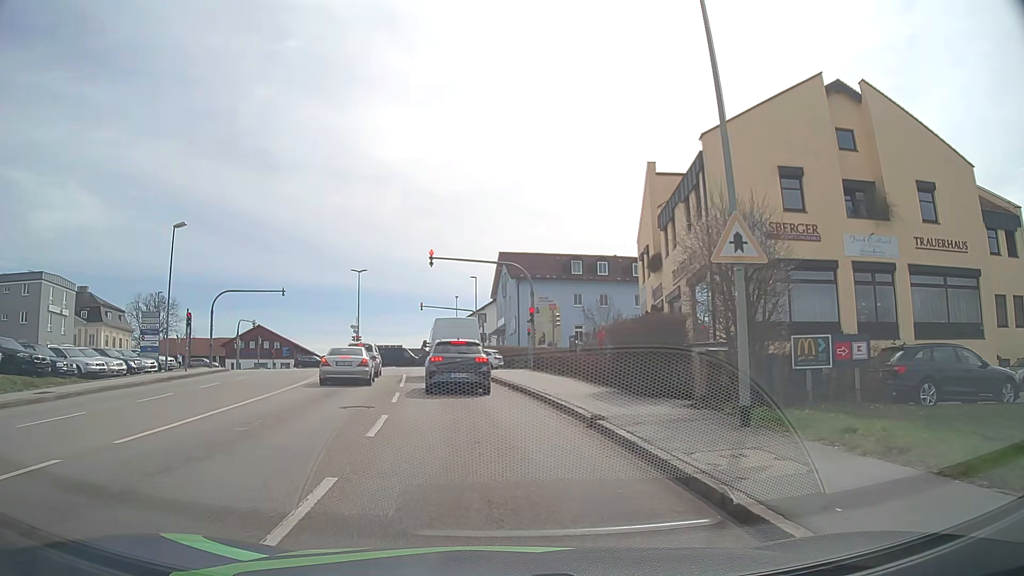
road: tertiary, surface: asphalt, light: Day
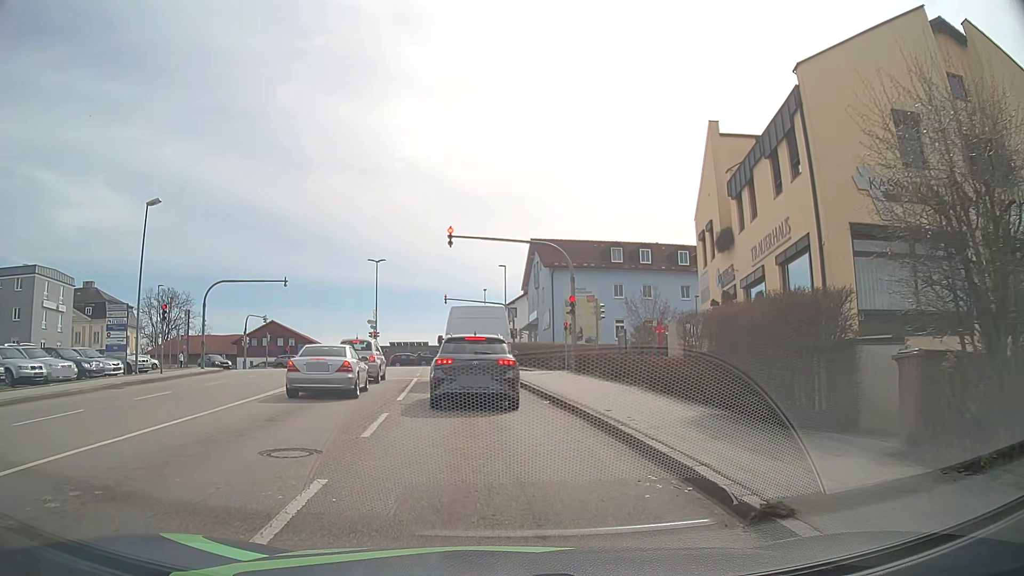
(-0.1, +6.2) m; -2°
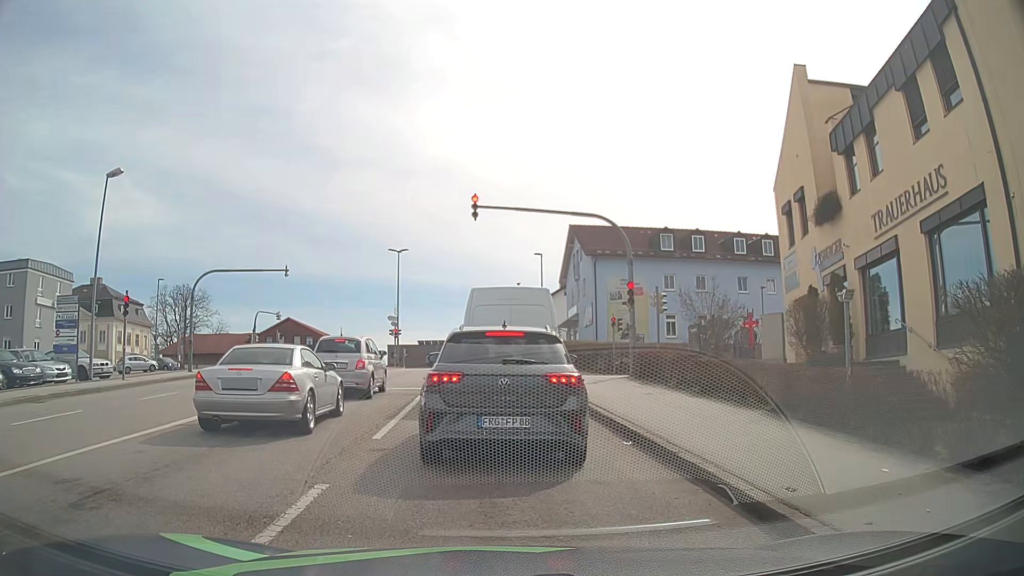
(-0.1, +6.3) m; -3°
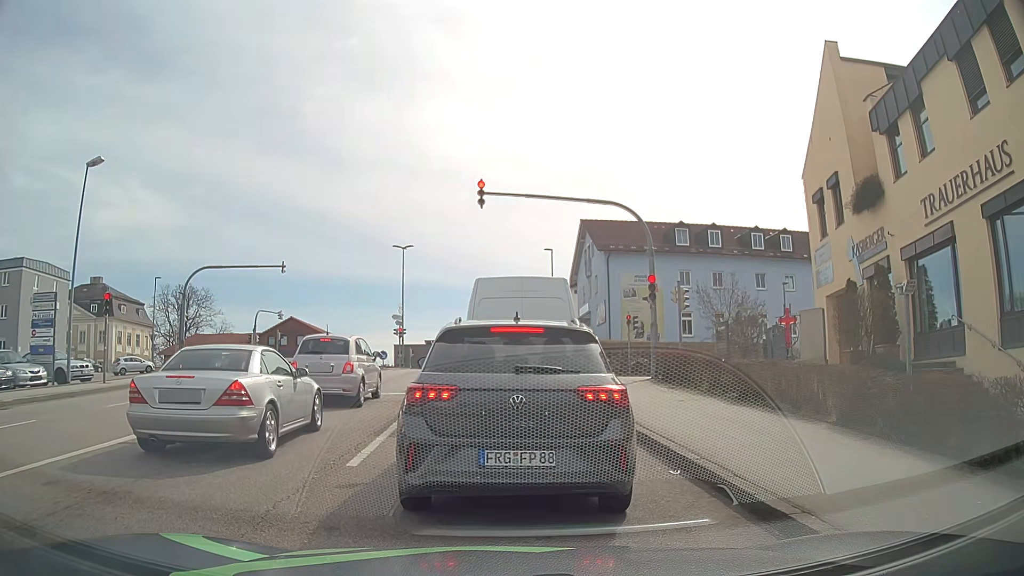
(0.0, +2.0) m; +1°
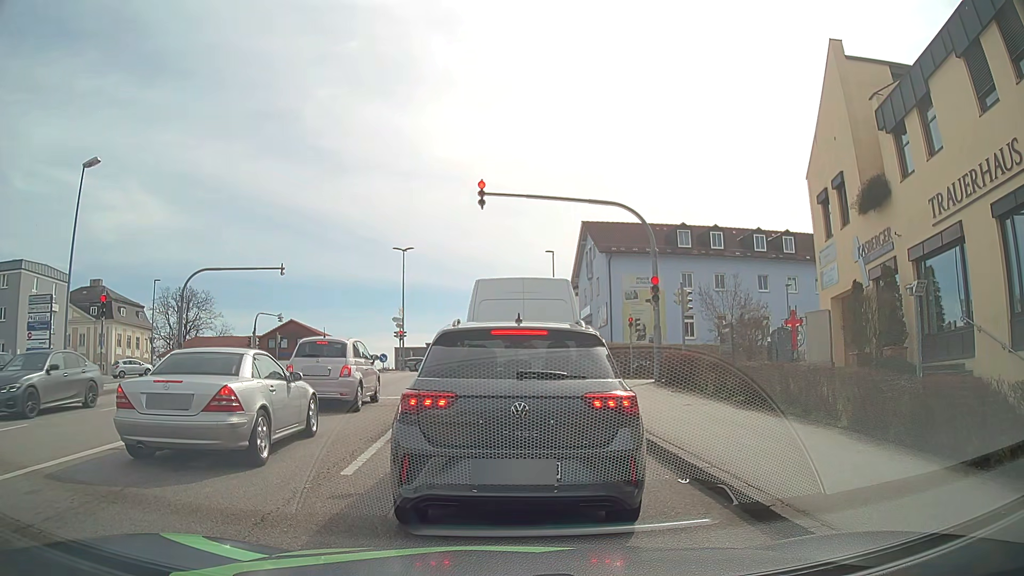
(0.0, +0.4) m; 0°
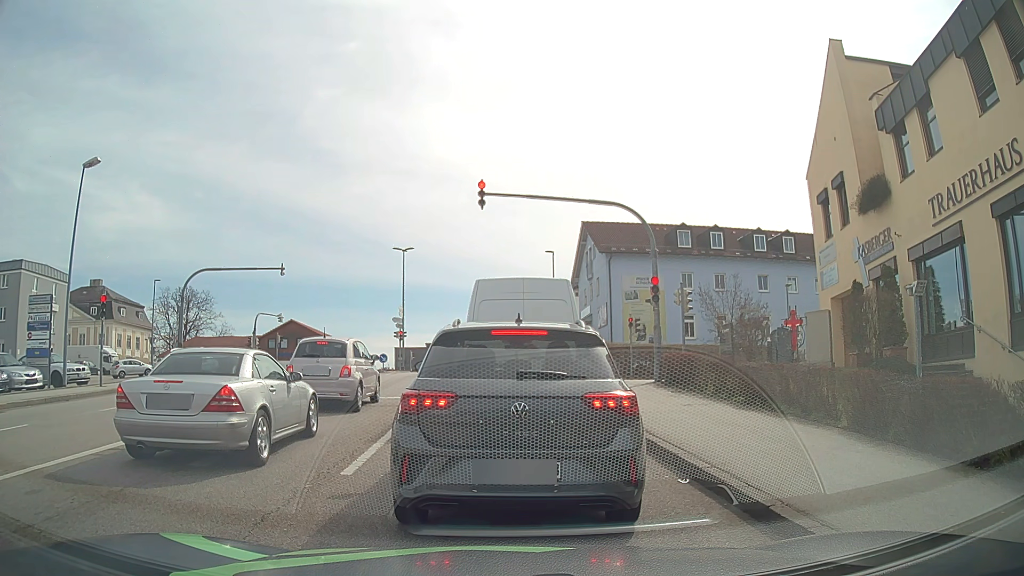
(0.0, +0.1) m; 0°
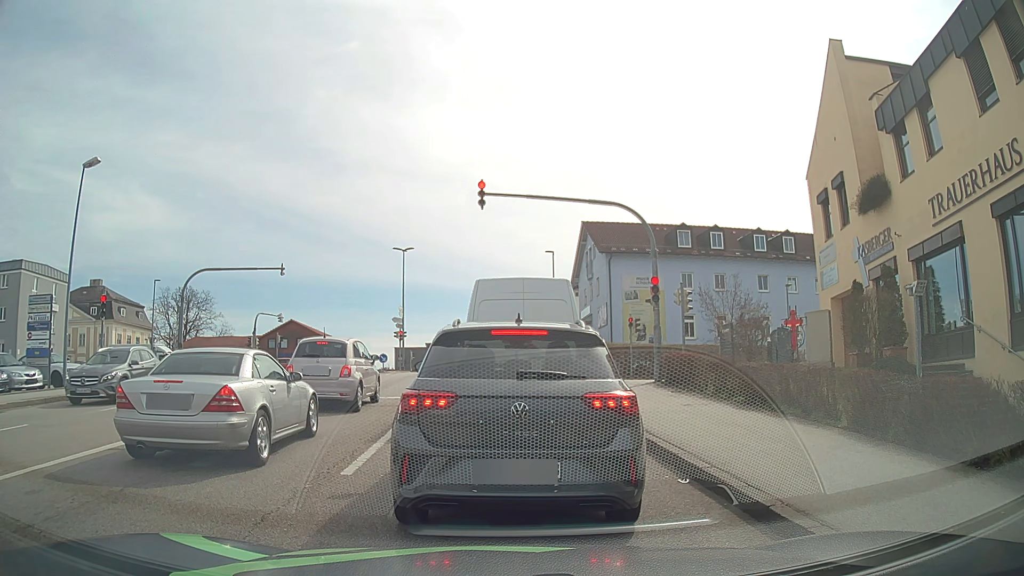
(0.0, 0.0) m; 0°
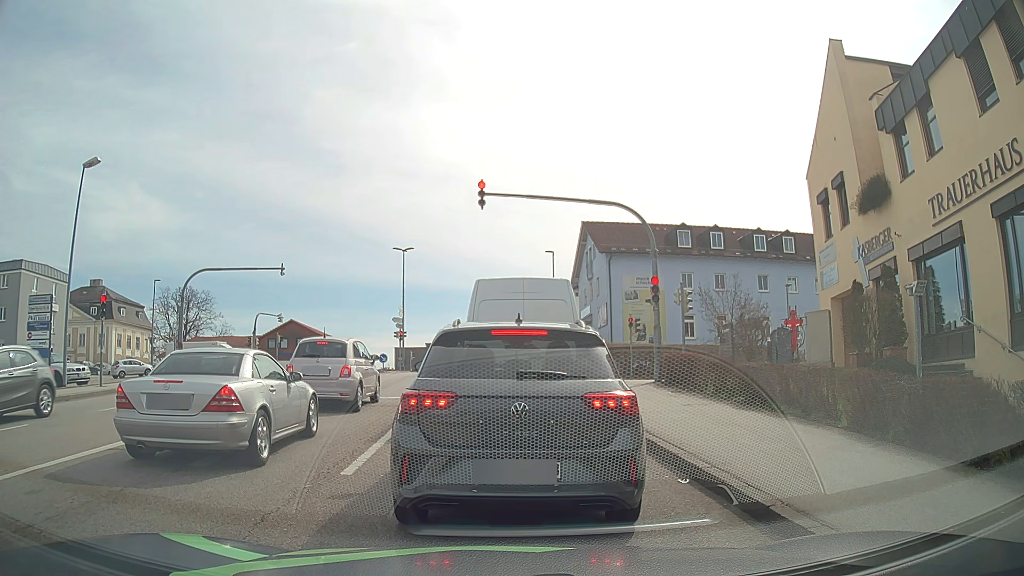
(0.0, 0.0) m; 0°
